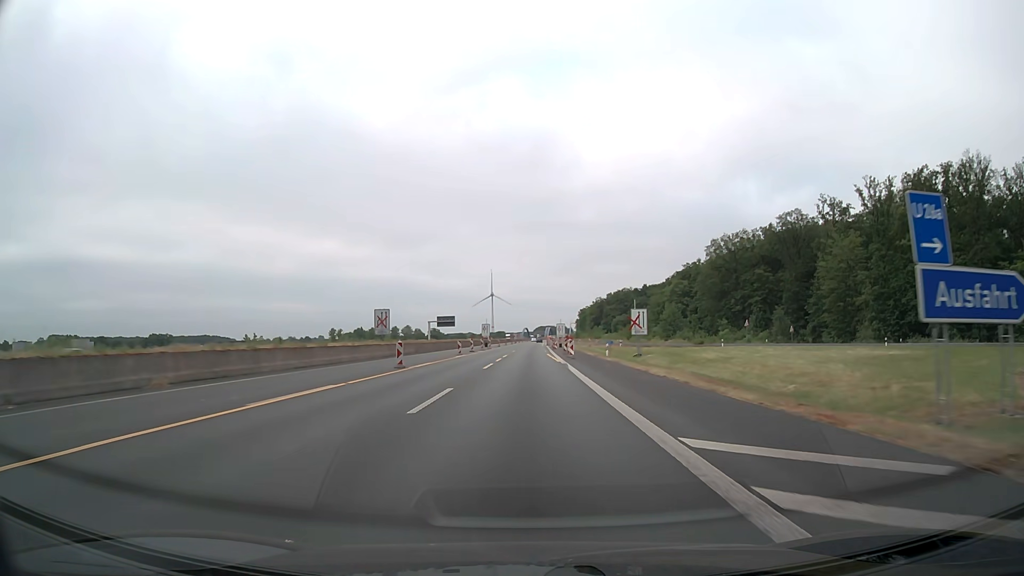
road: motorway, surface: asphalt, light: Day
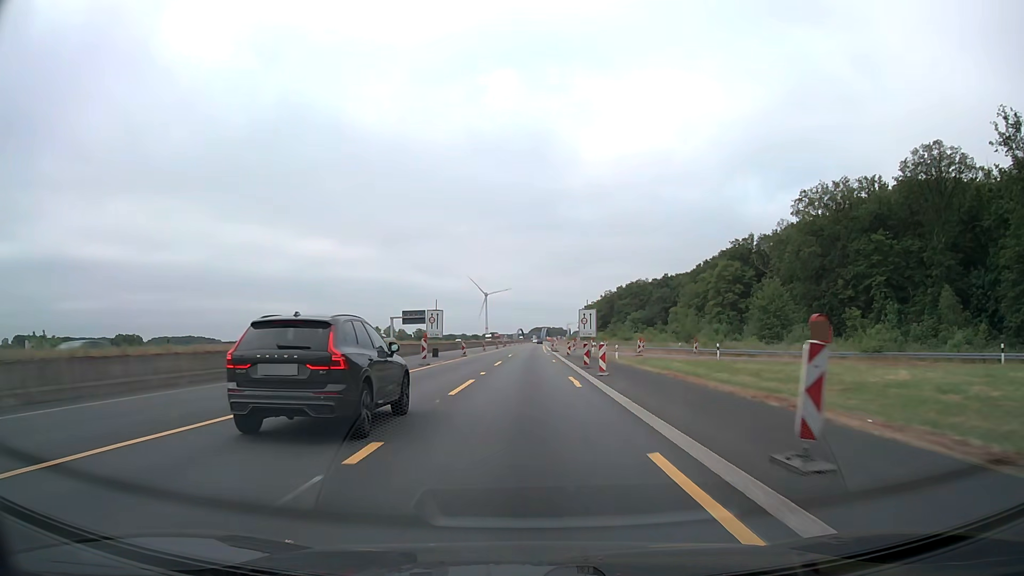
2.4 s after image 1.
(+0.1, +51.5) m; 0°
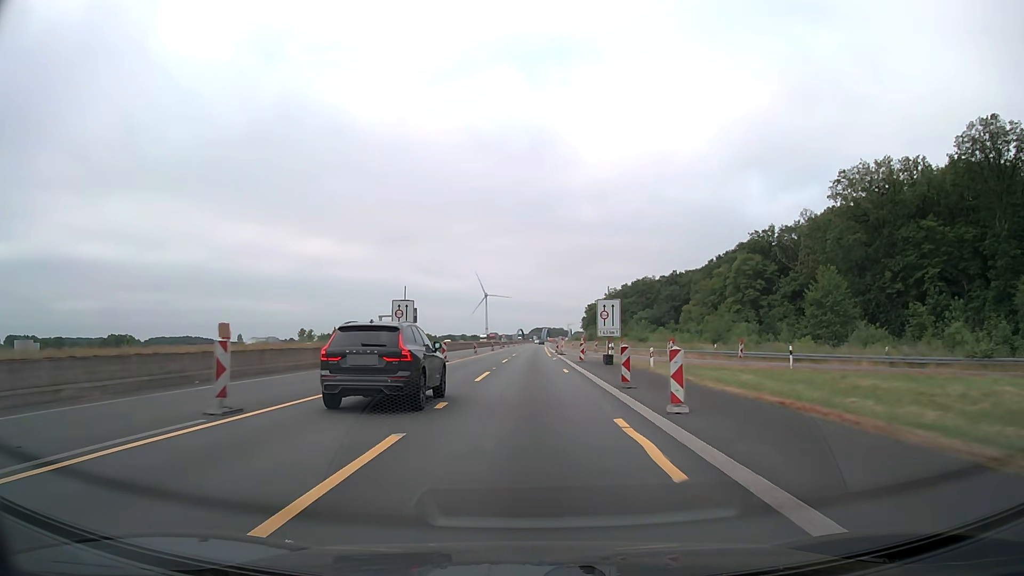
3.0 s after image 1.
(0.0, +12.9) m; 0°
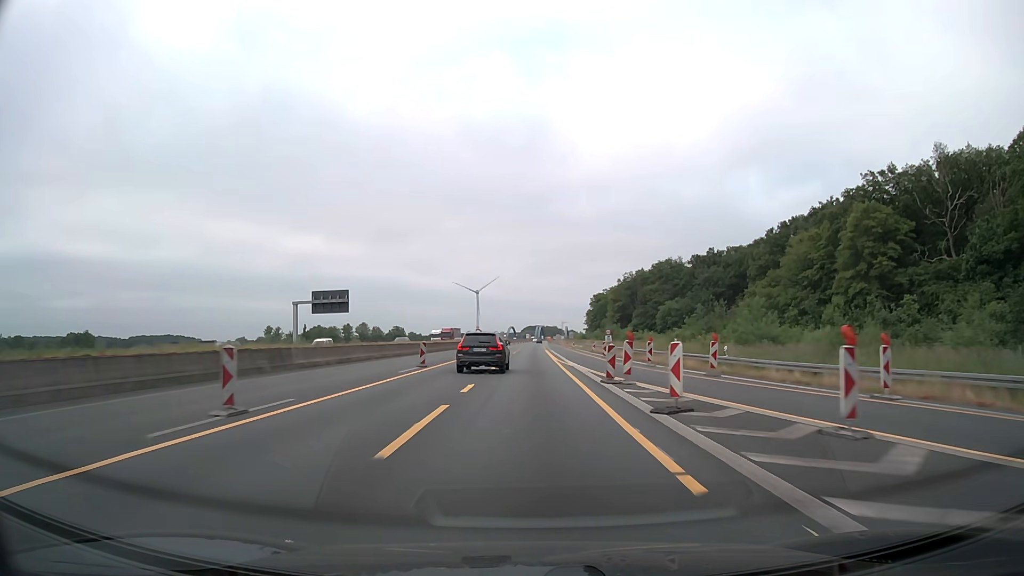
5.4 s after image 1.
(+0.3, +51.4) m; +1°
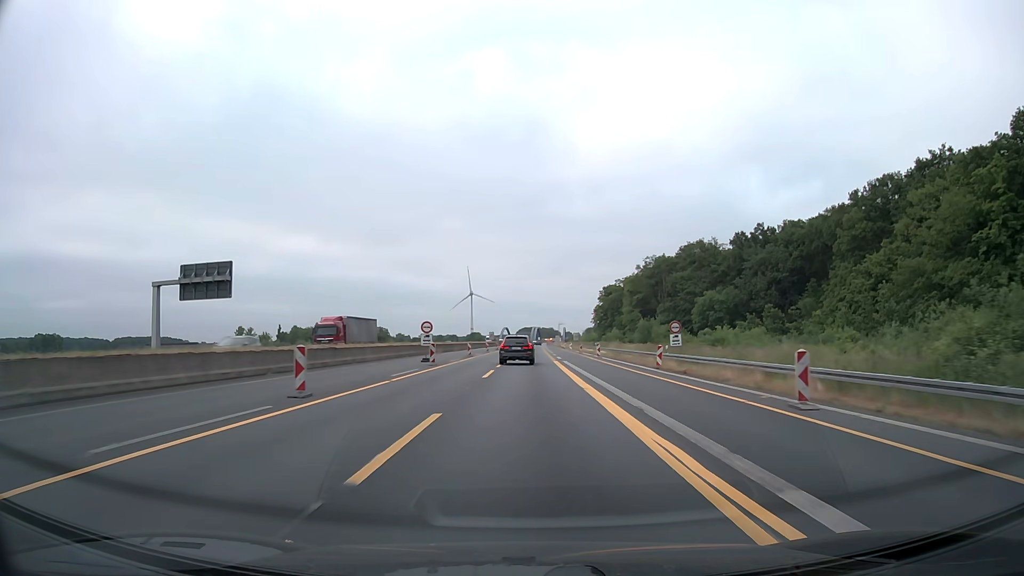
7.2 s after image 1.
(+0.1, +38.6) m; 0°
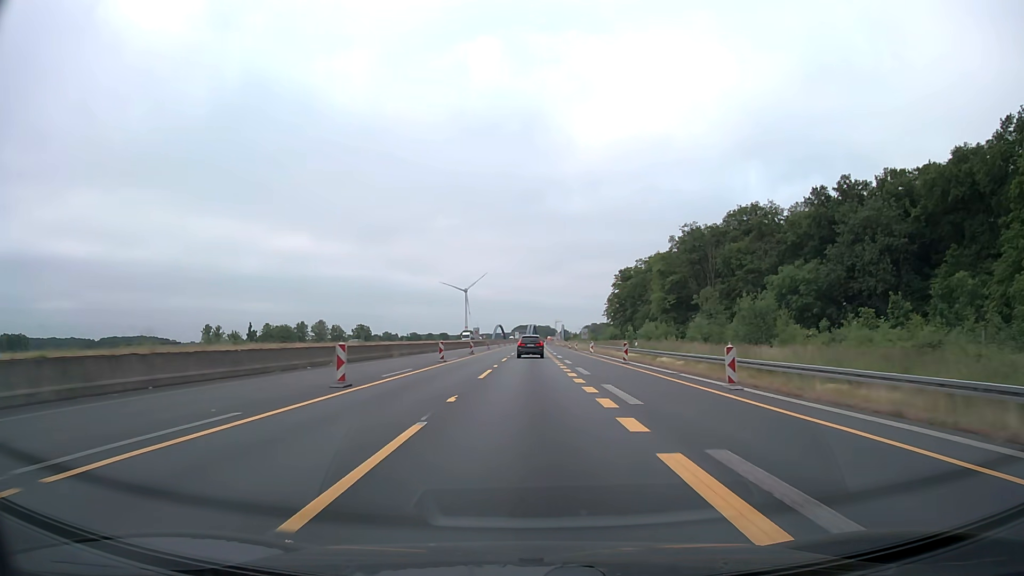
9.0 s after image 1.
(+0.1, +38.6) m; 0°
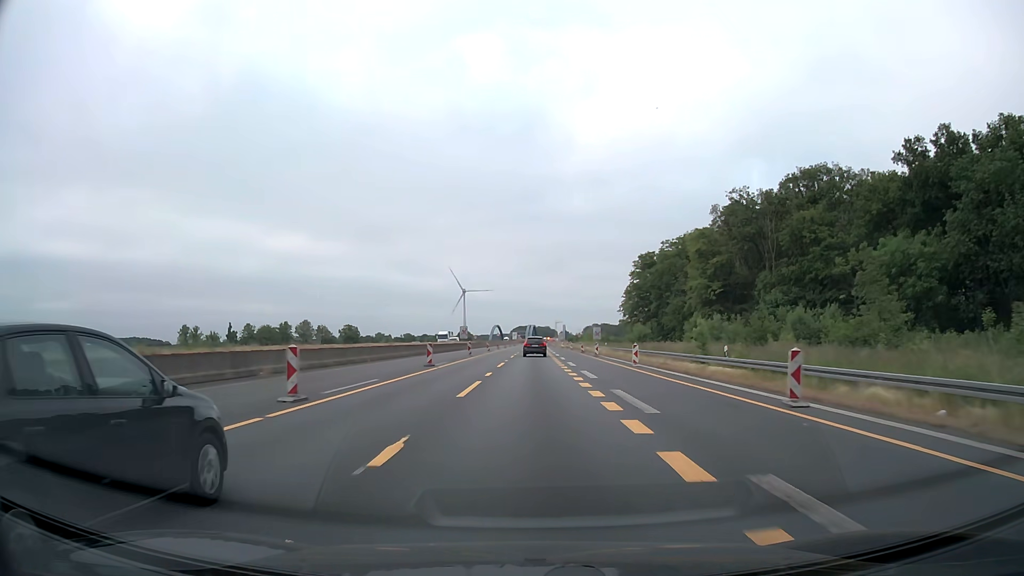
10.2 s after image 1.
(0.0, +25.7) m; 0°
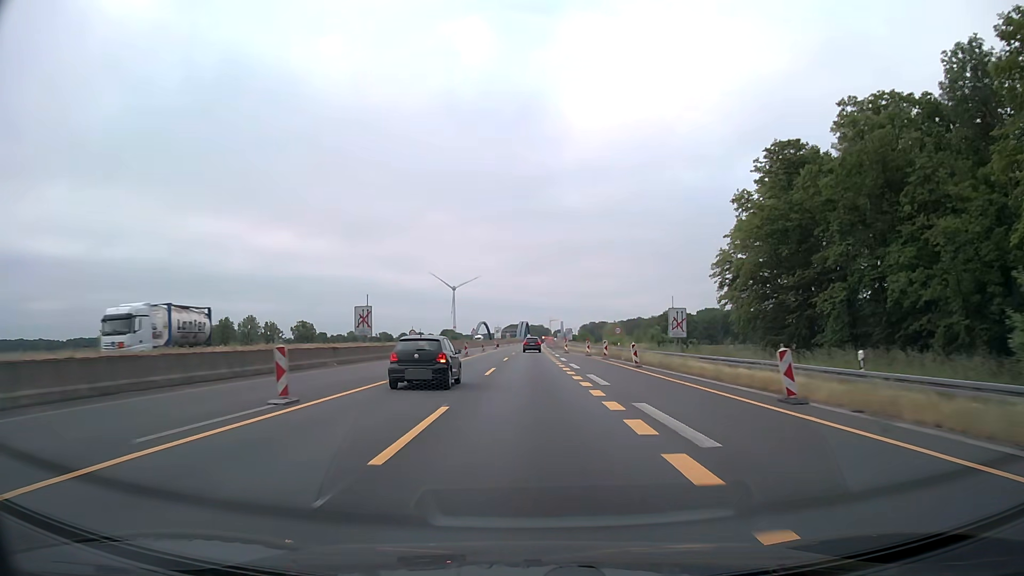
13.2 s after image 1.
(+0.4, +64.4) m; +1°
(0, +10) (0, +20) (0, +30) (0, +40) (0, +50) (0, +60) (0, +70) (0, +80) (+1, +90) (+1, +100) m
